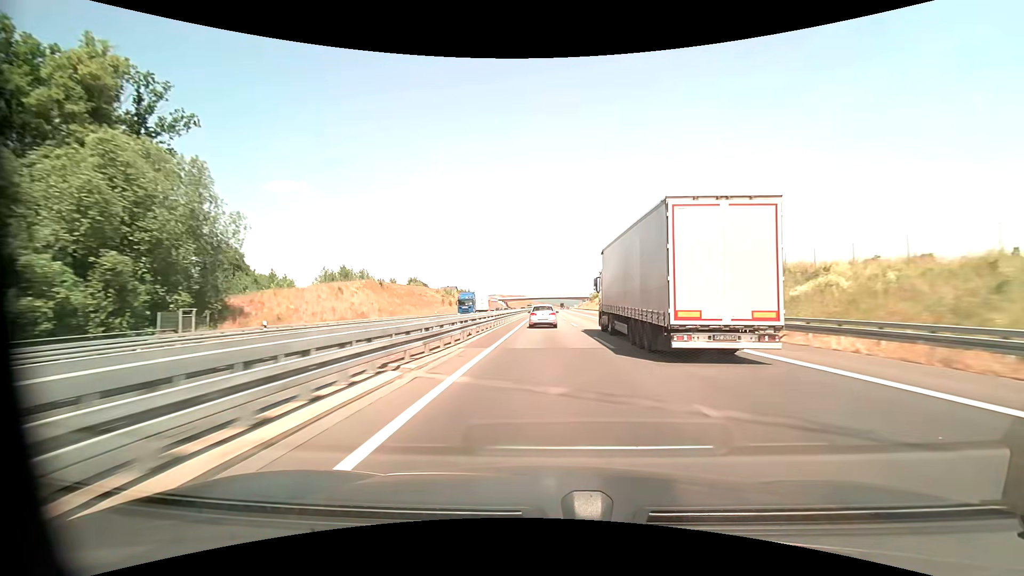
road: motorway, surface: asphalt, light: Day
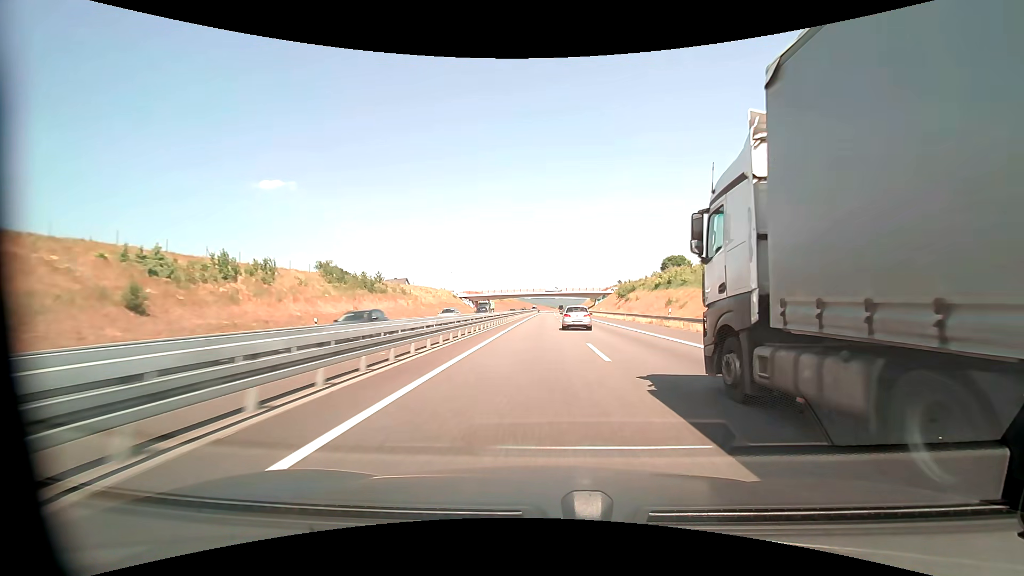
(+0.7, +94.1) m; +1°
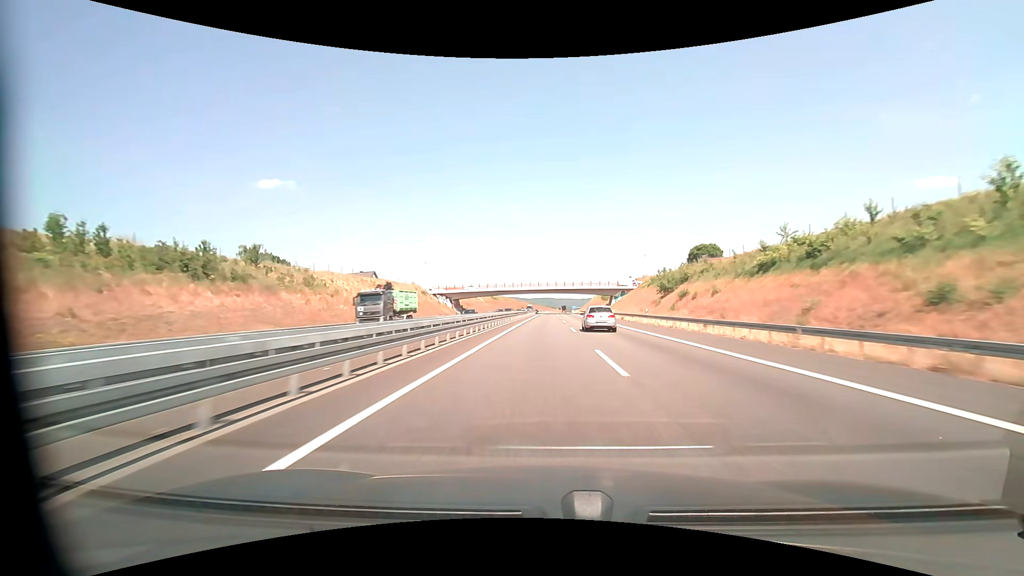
(+0.1, +39.1) m; 0°
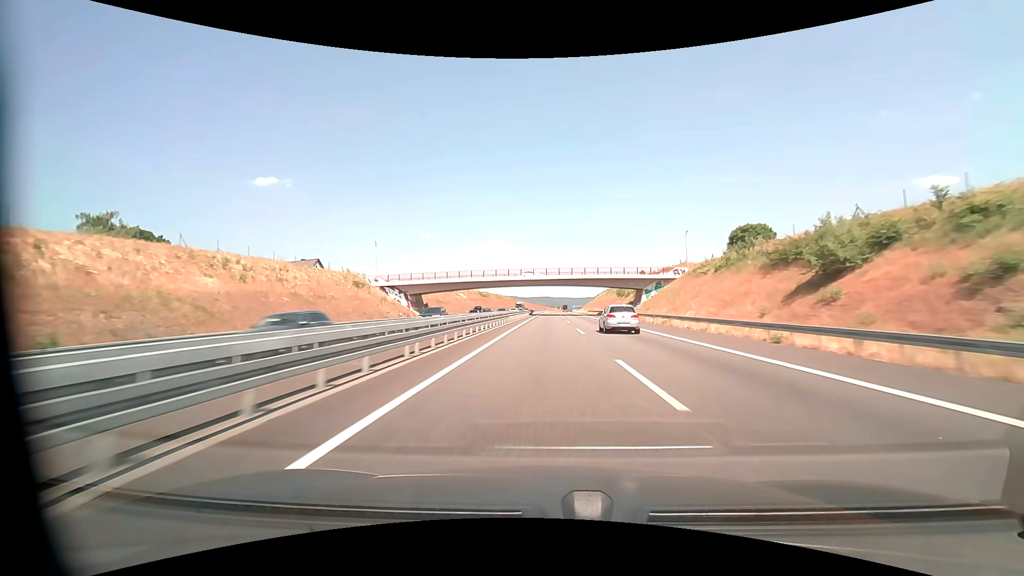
(0.0, +39.7) m; 0°
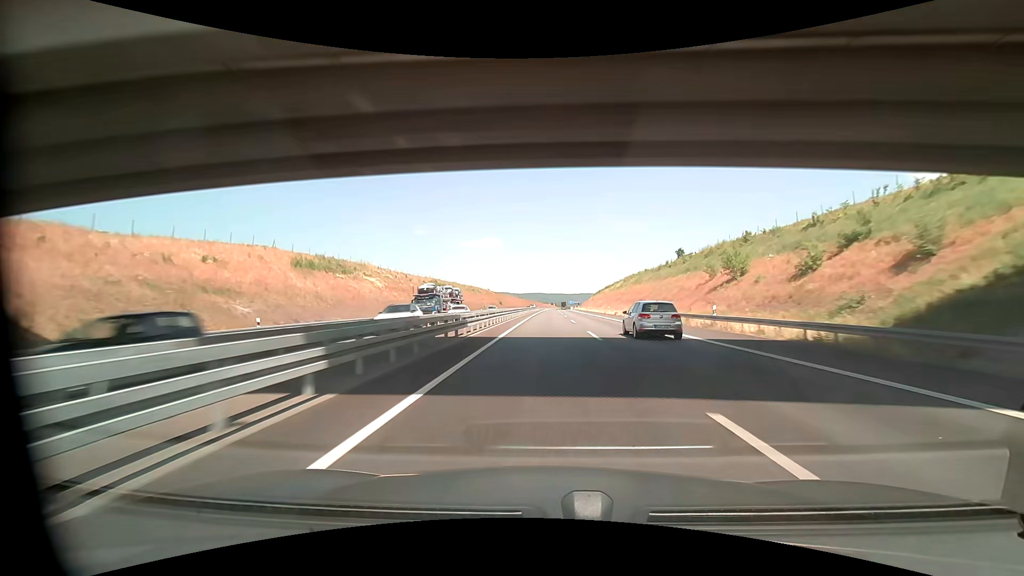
(+0.6, +78.9) m; +1°
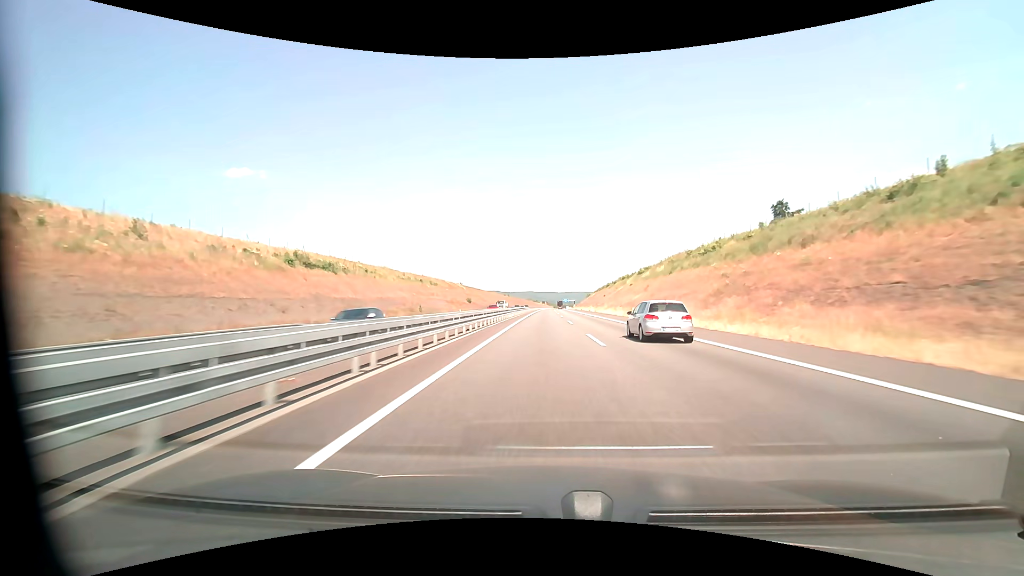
(+0.7, +74.6) m; +1°
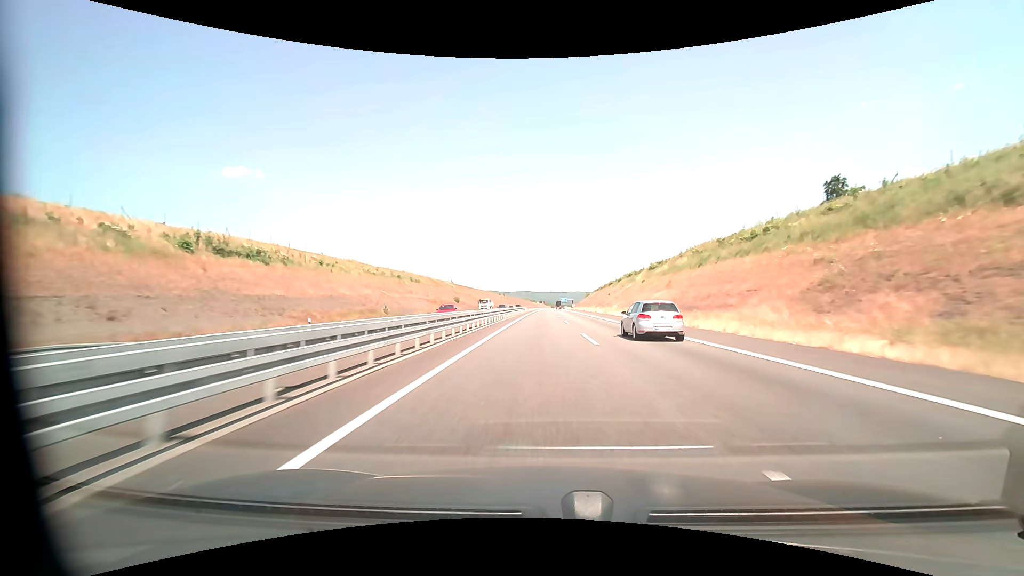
(0.0, +17.7) m; 0°
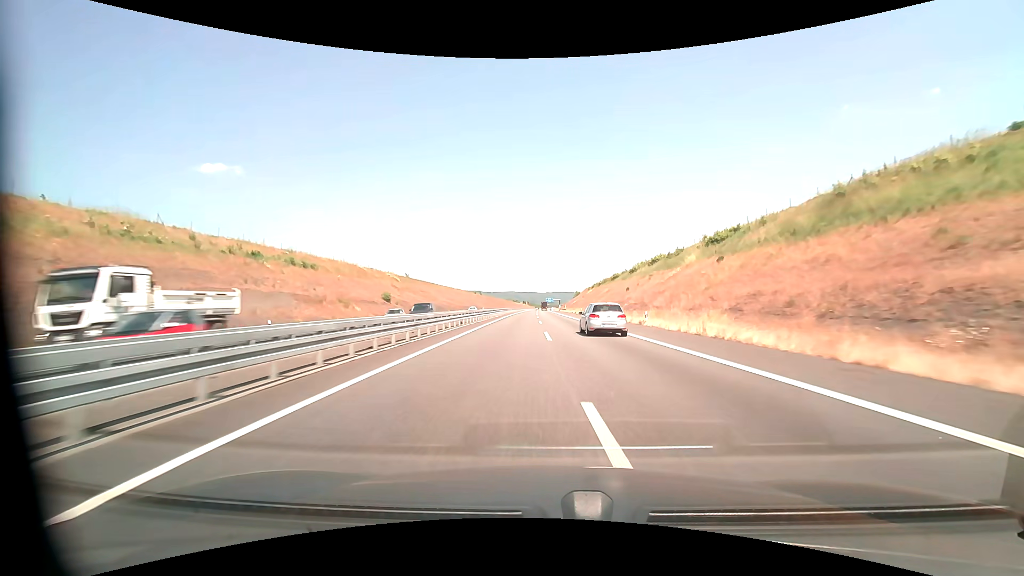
(+0.8, +51.7) m; +2°
(0, +10) (0, +20) (0, +30) (+1, +40) (+1, +50) (+1, +60) (+1, +70) (+1, +80) (+1, +90) (0, +100) m
